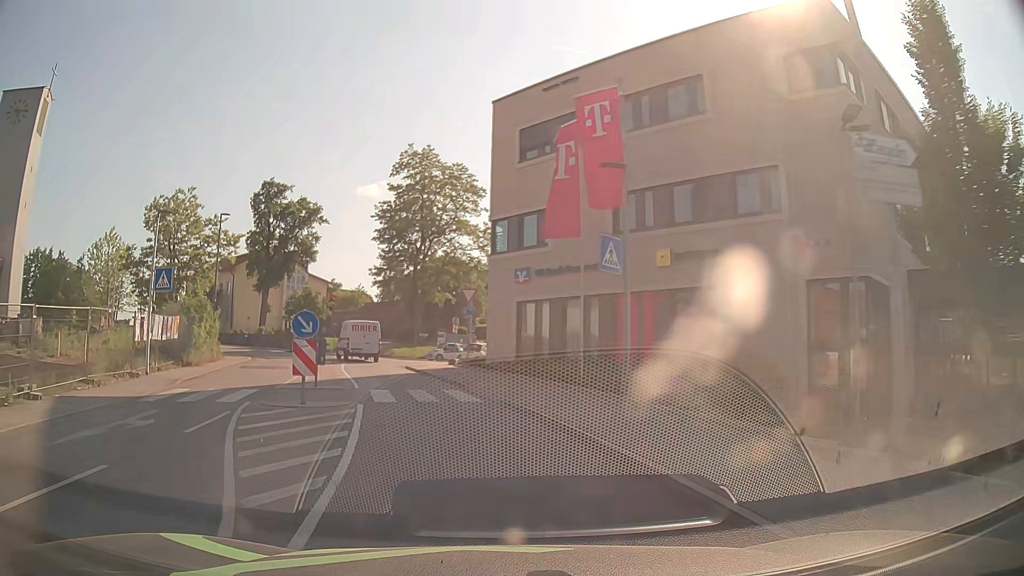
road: tertiary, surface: asphalt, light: Day
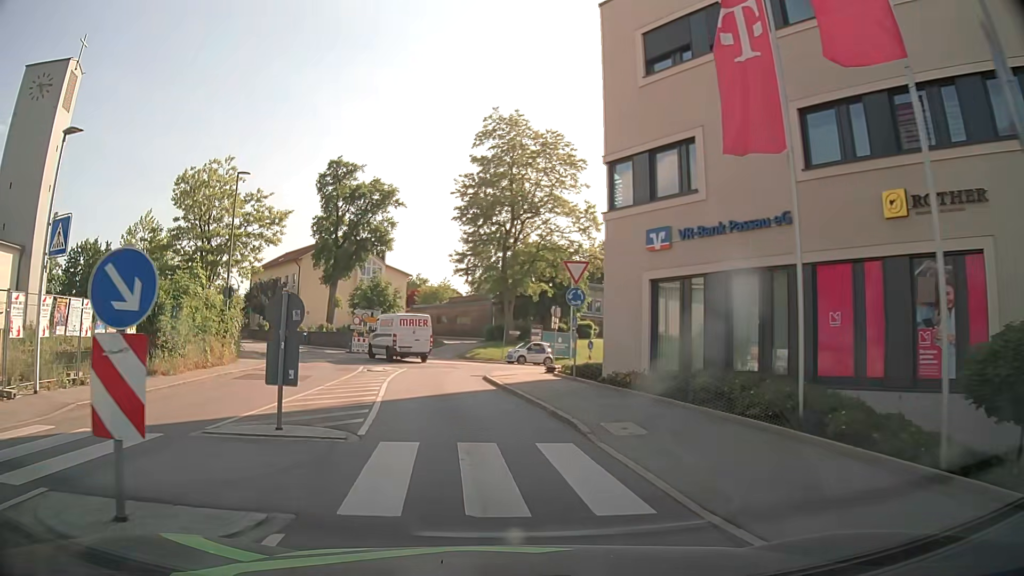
(-0.7, +10.0) m; -8°
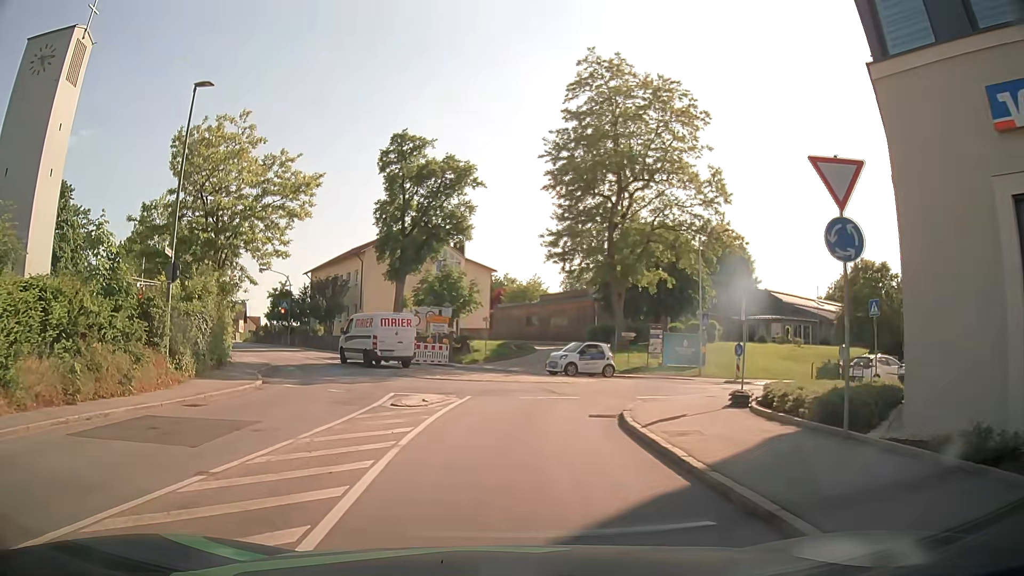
(-0.9, +11.8) m; -8°
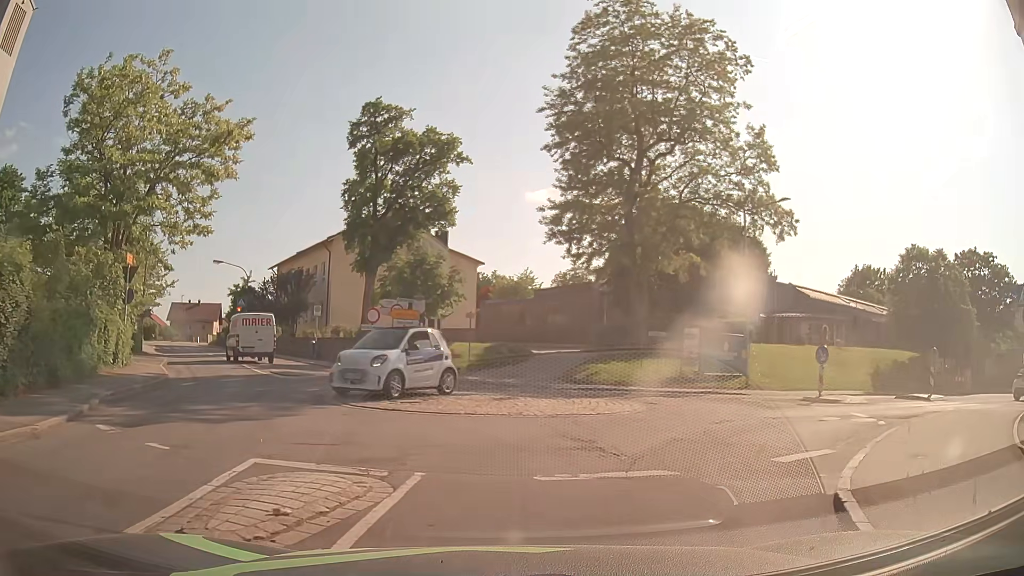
(-0.1, +8.8) m; +2°
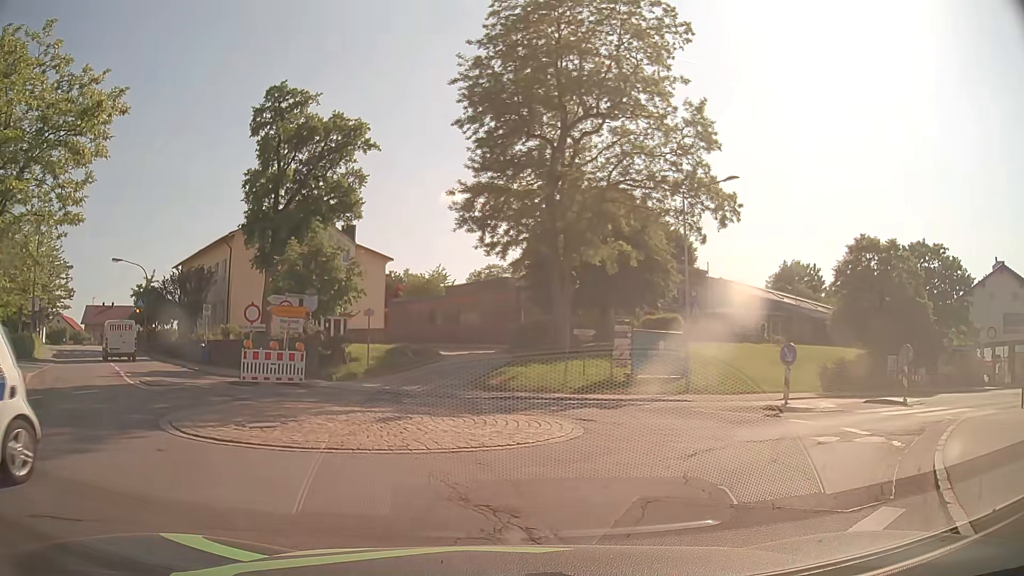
(+0.2, +3.5) m; +8°
